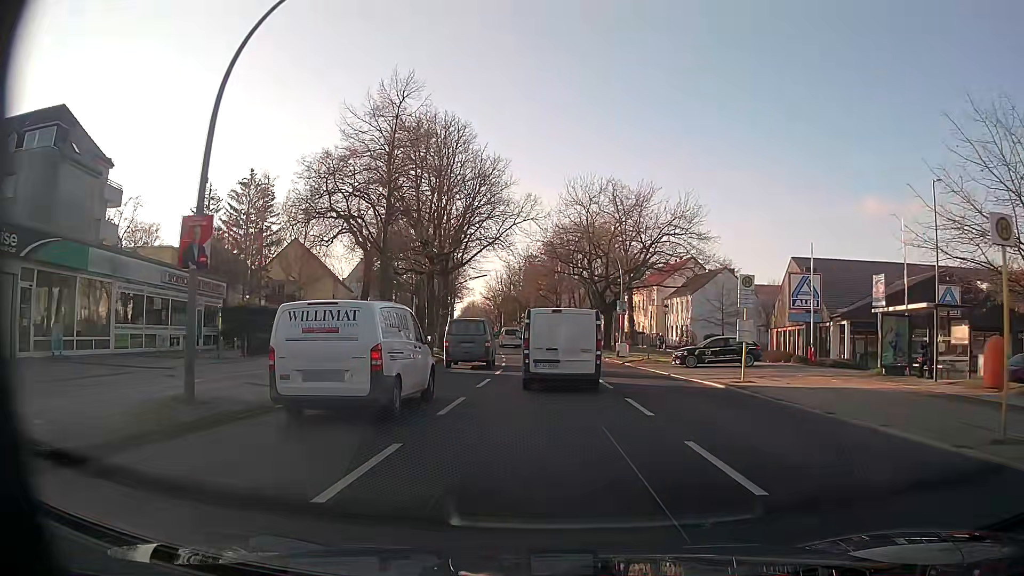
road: secondary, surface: asphalt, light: Day
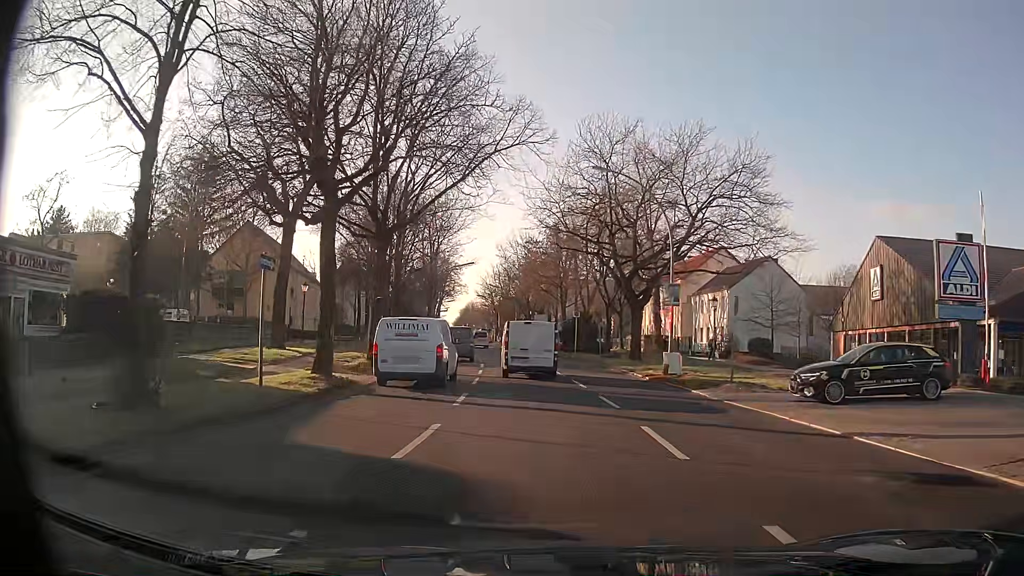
(0.0, +15.8) m; 0°
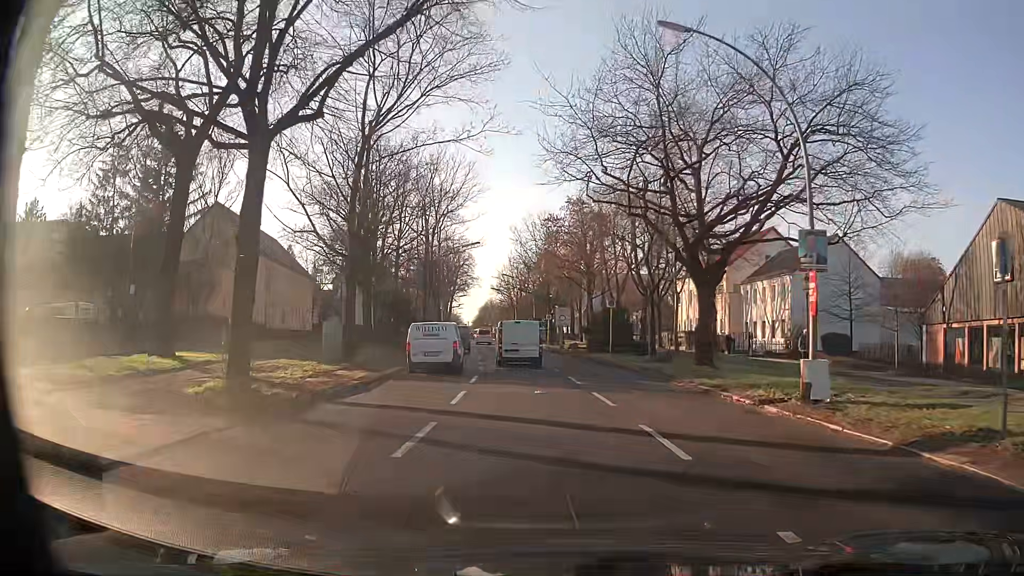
(-0.1, +12.2) m; -1°
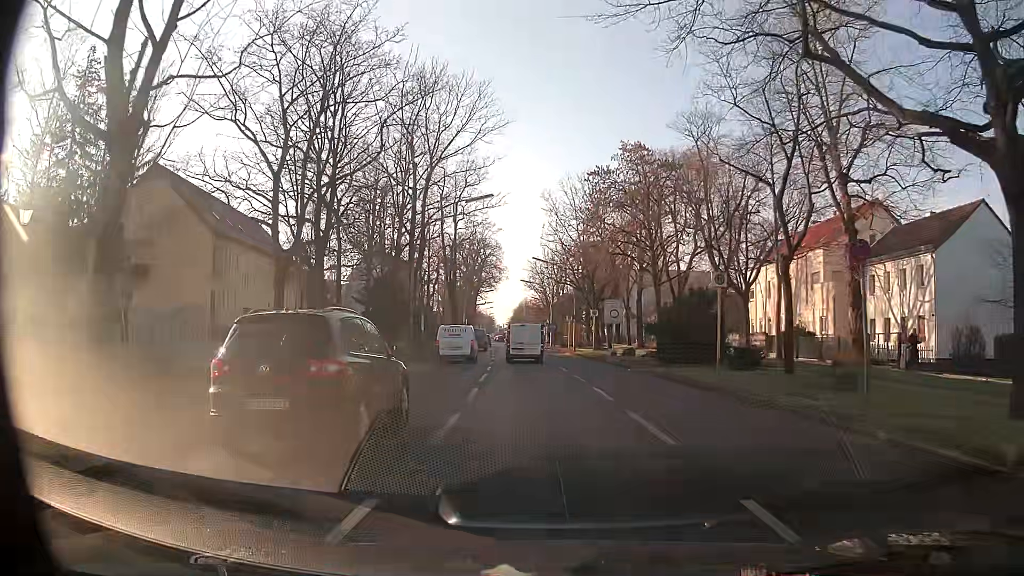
(-0.7, +17.2) m; -5°
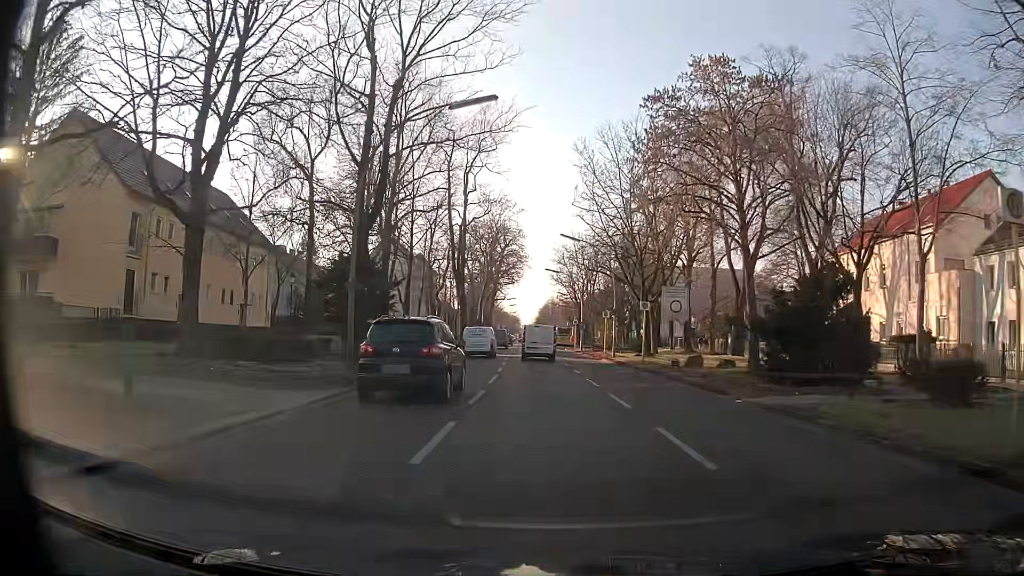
(+0.1, +13.5) m; 0°
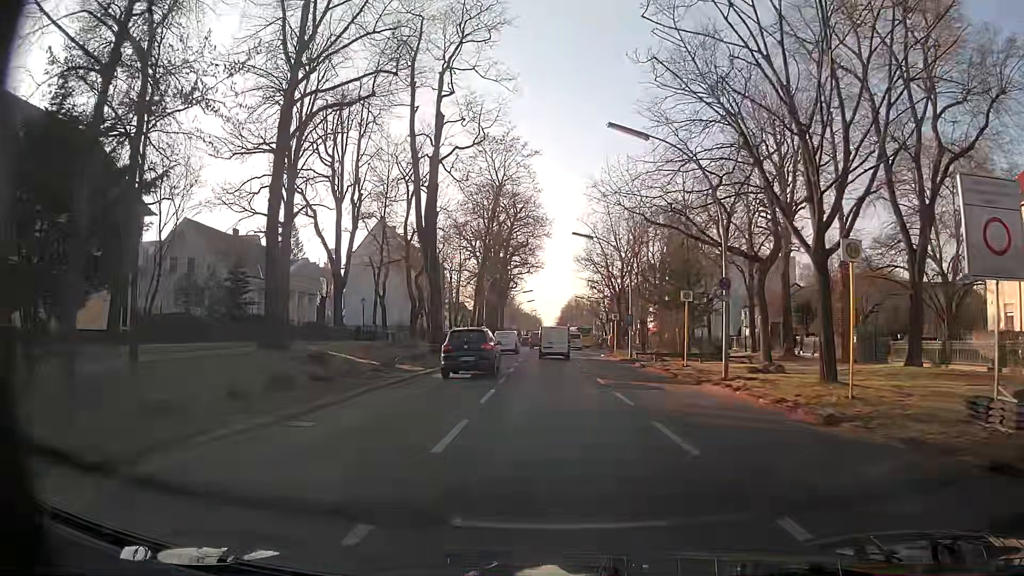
(-0.6, +23.4) m; -2°
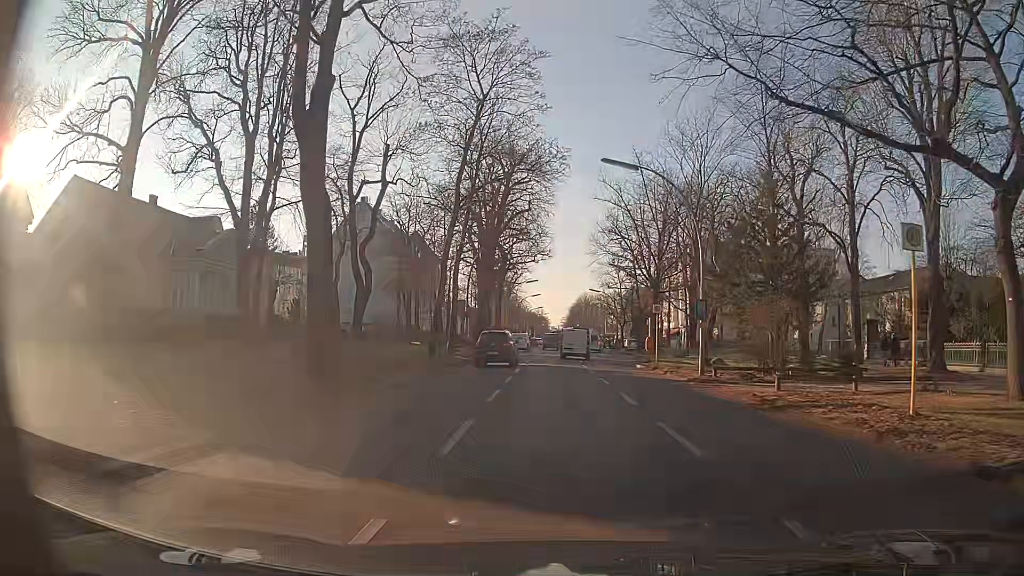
(-0.2, +18.0) m; -1°
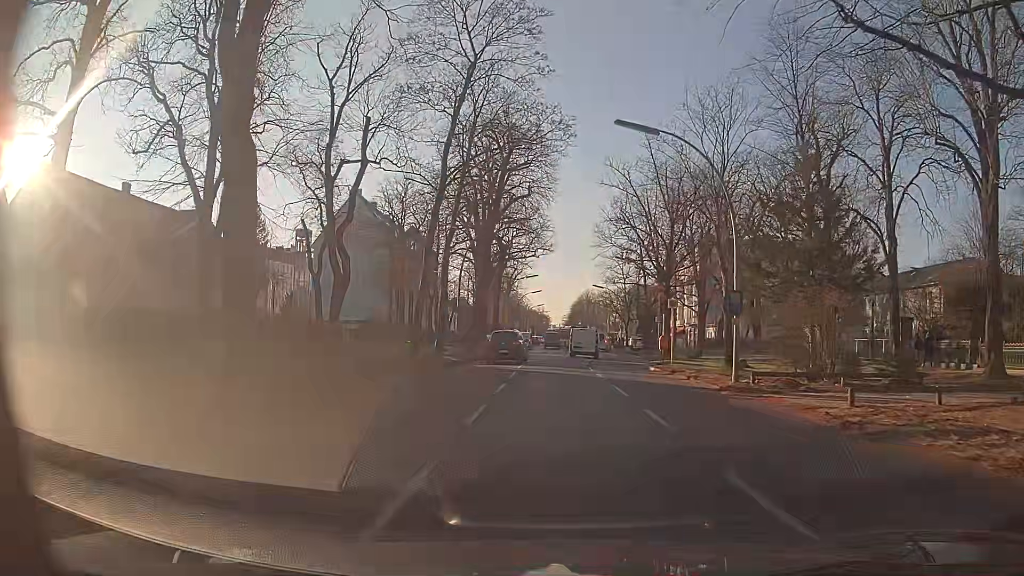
(0.0, +4.4) m; -1°
(0, +10) (0, +20) (+1, +30) (+1, +40) (+3, +50) (+4, +60) (+5, +70) (+5, +80) (+5, +90) (+6, +100) m
